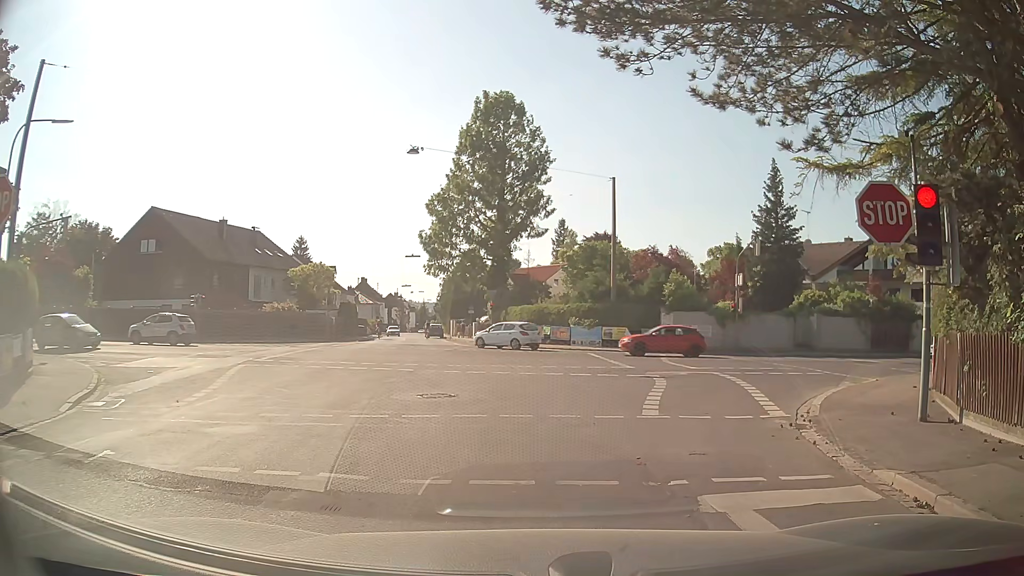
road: secondary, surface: asphalt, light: Day
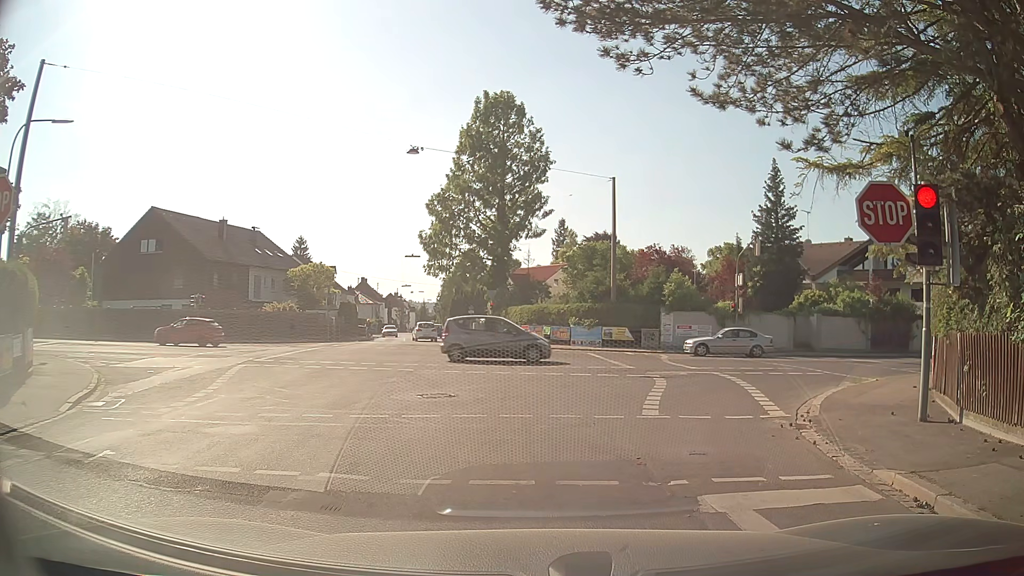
(0.0, 0.0) m; 0°
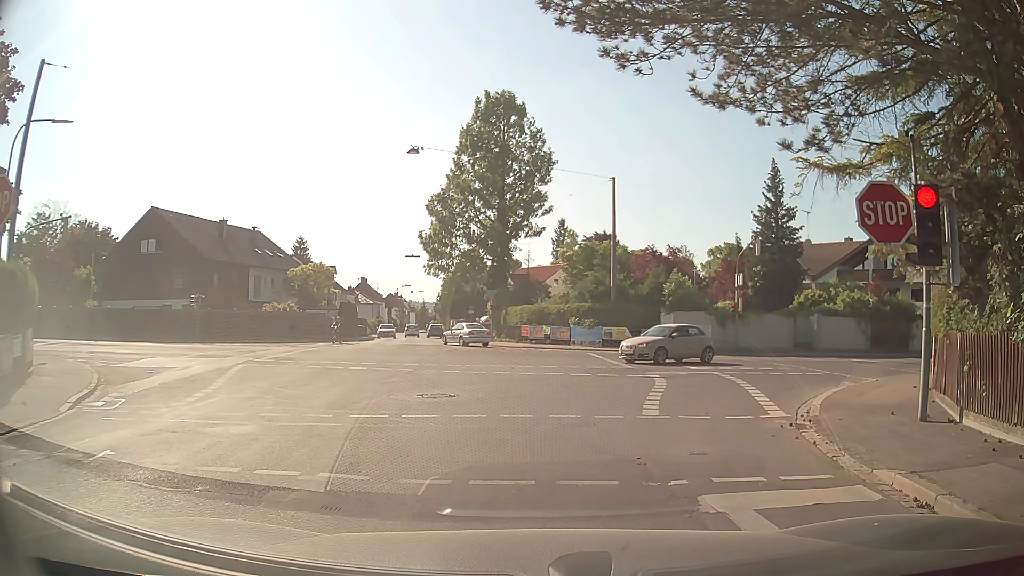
(0.0, 0.0) m; 0°
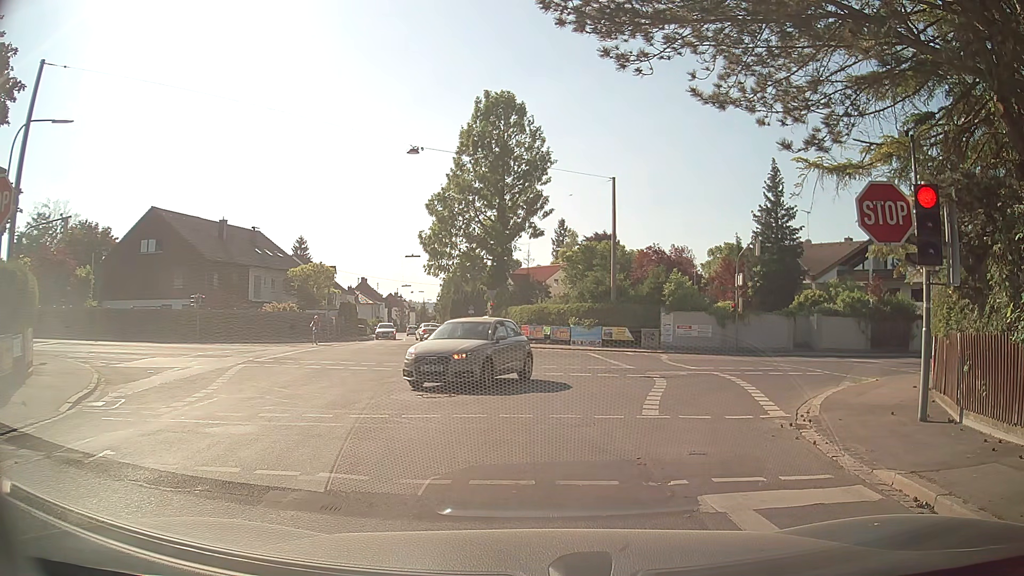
(0.0, 0.0) m; 0°
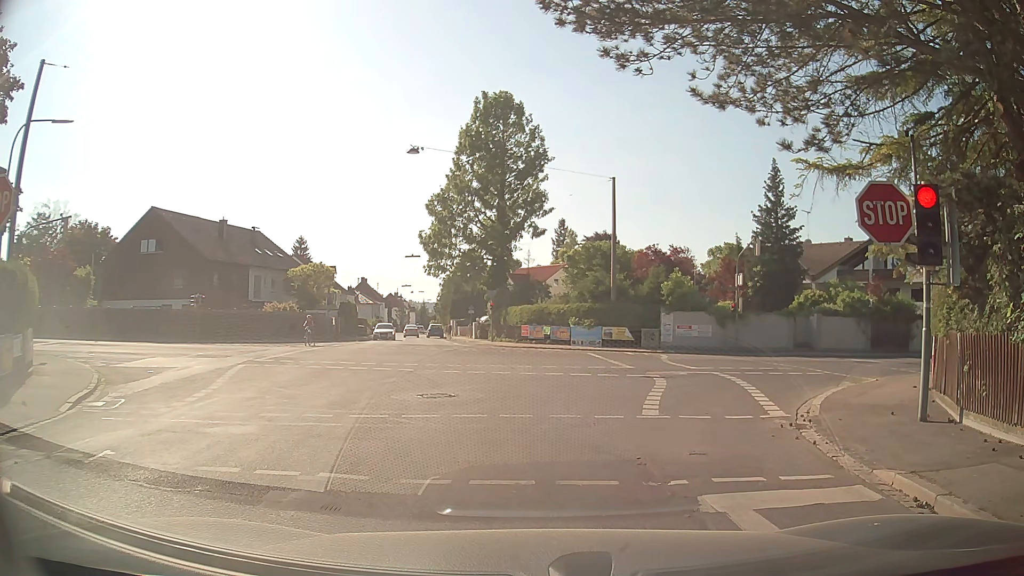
(0.0, 0.0) m; 0°
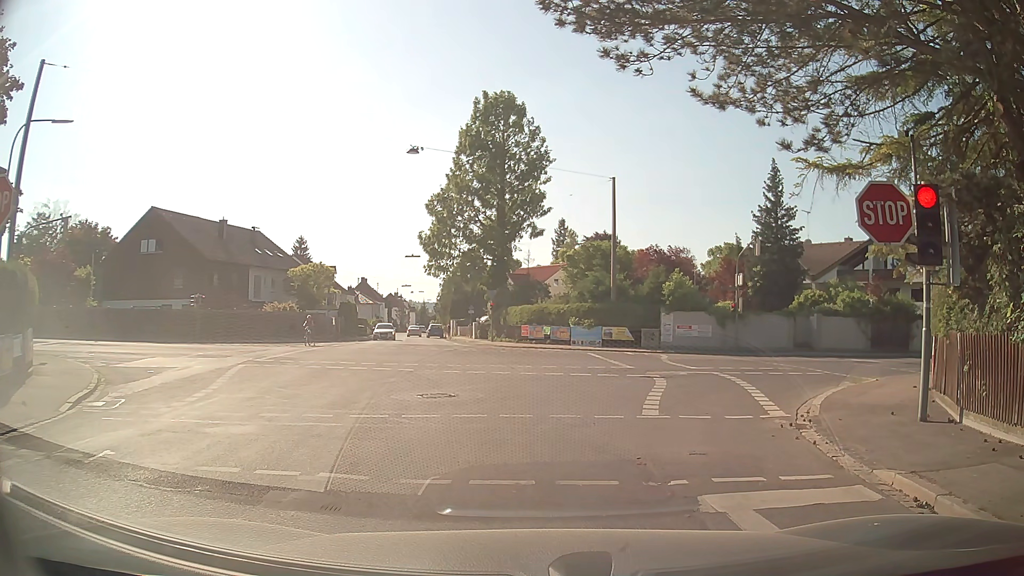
(0.0, 0.0) m; 0°
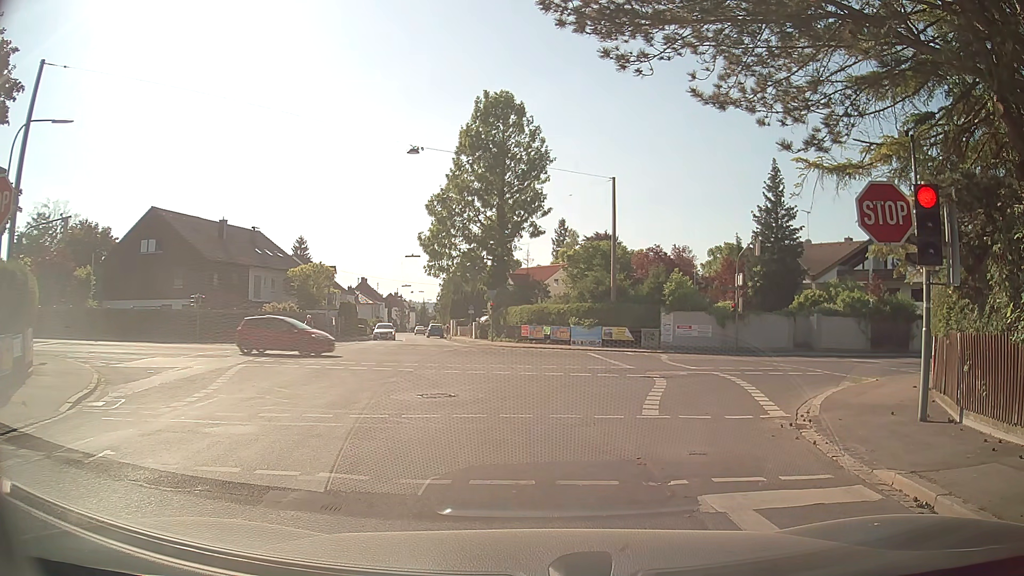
(0.0, 0.0) m; 0°
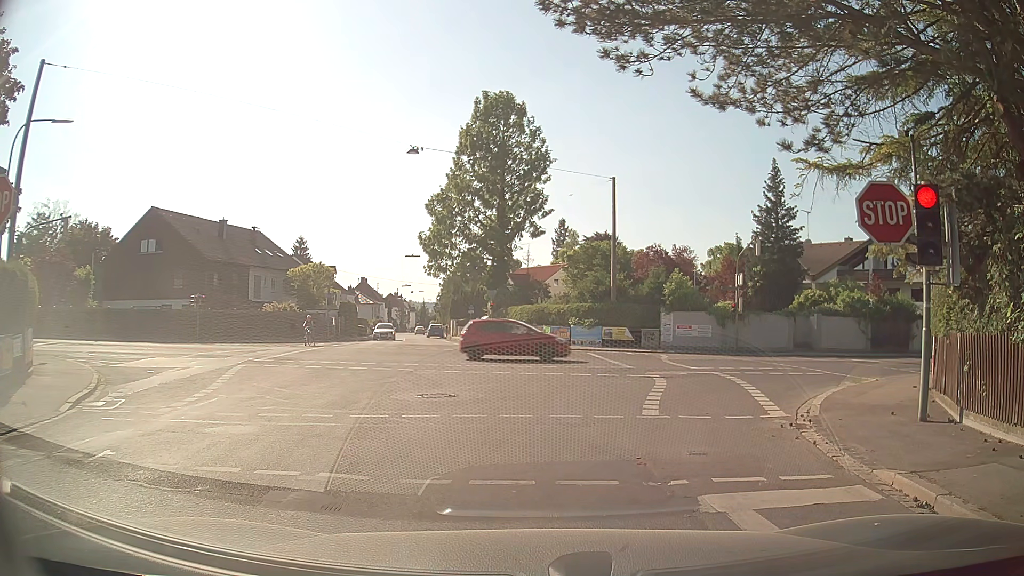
(0.0, 0.0) m; 0°
(-1, +10) (+2, +19) (+9, +26) (+18, +31) (+28, +33) (+38, +35) (+48, +36) (+57, +38) (+67, +40) (+77, +42) m
